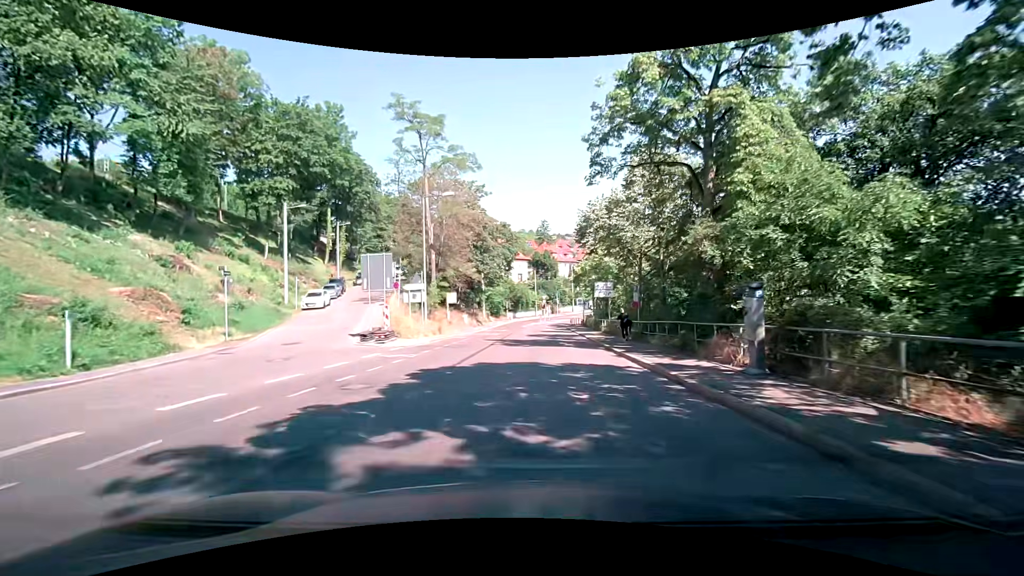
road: secondary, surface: asphalt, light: Day
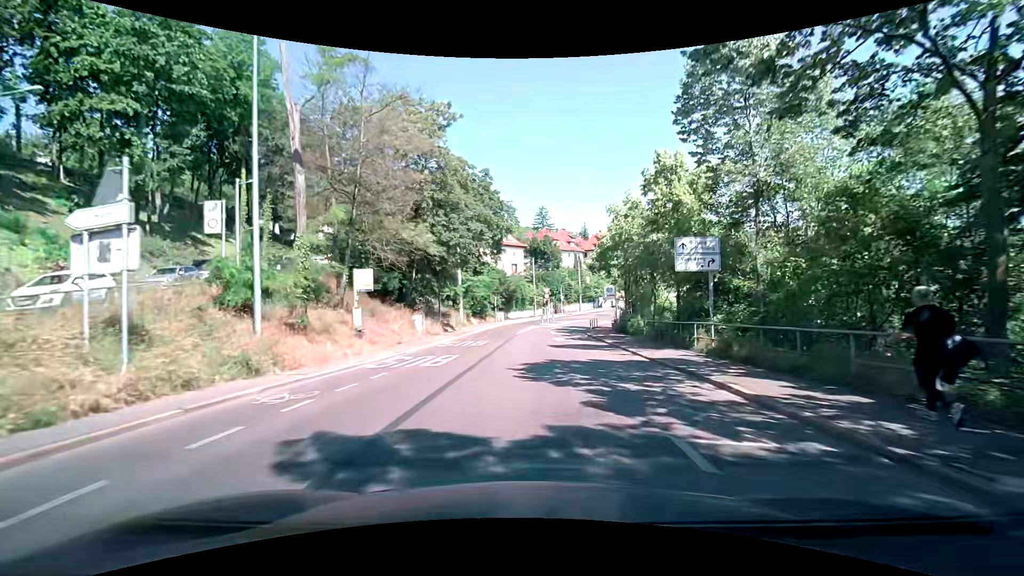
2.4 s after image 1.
(+0.1, +23.3) m; +1°
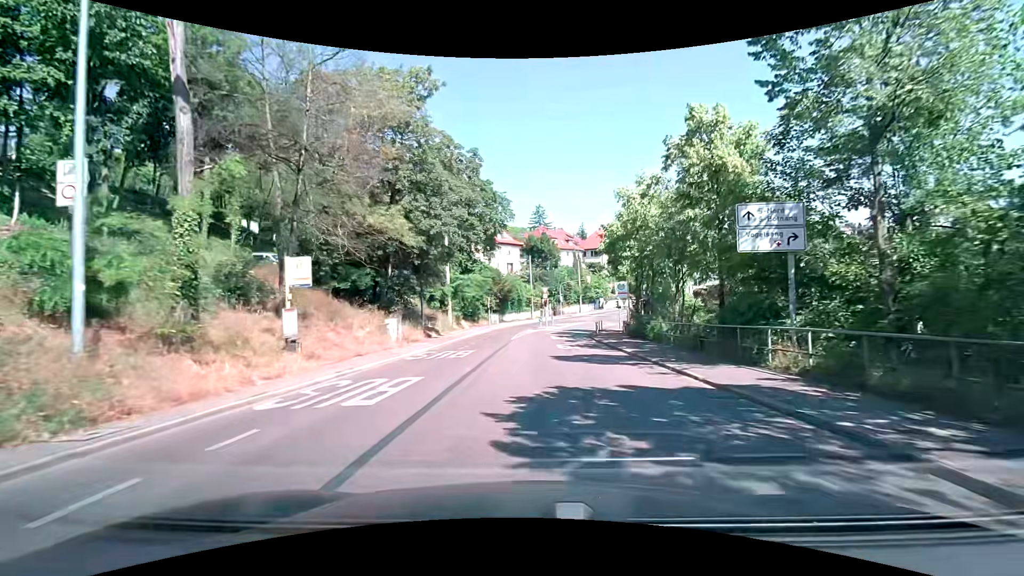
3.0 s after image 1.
(0.0, +5.7) m; 0°
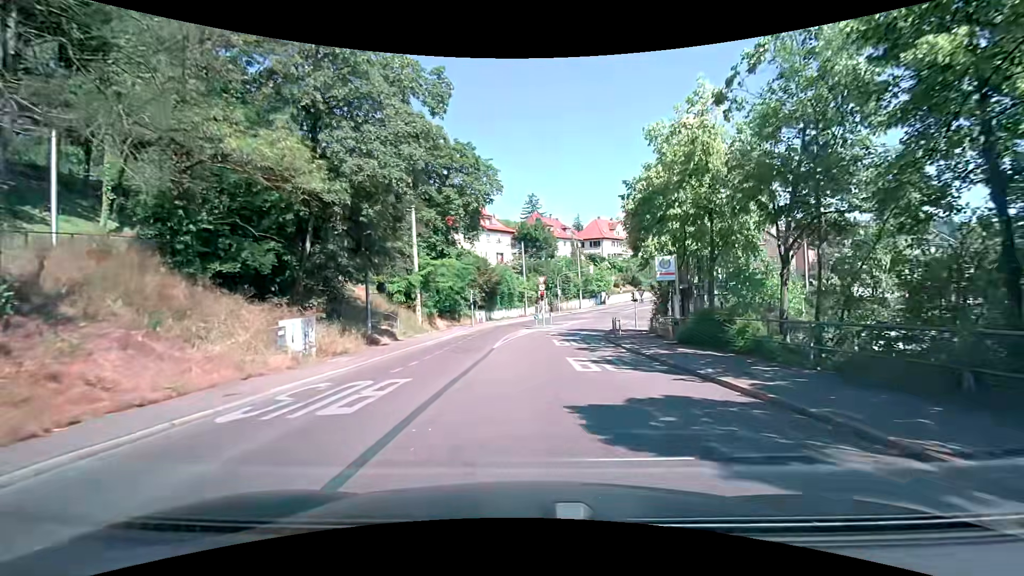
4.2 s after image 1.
(+0.1, +10.9) m; +2°
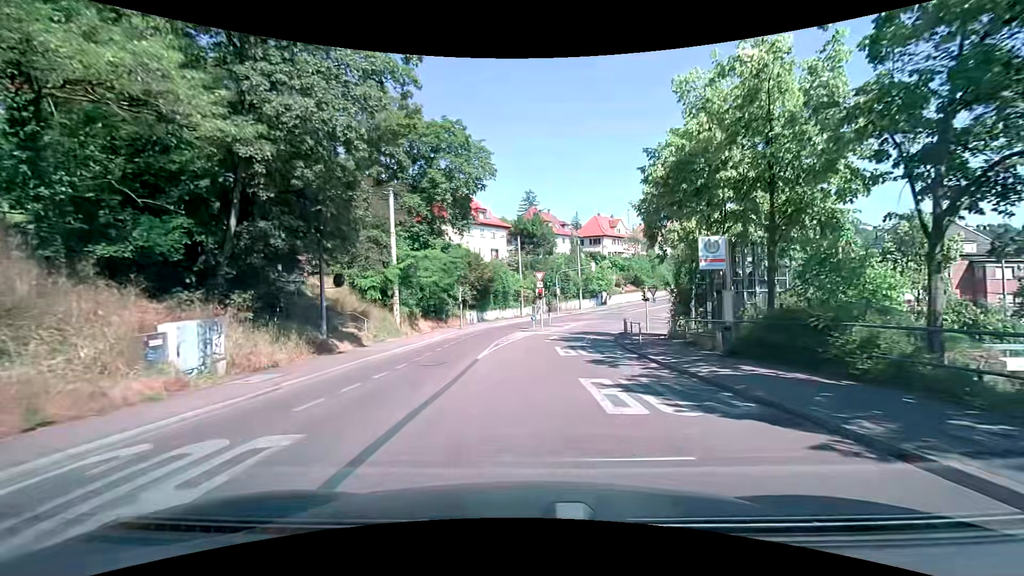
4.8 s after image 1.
(-0.1, +5.1) m; 0°
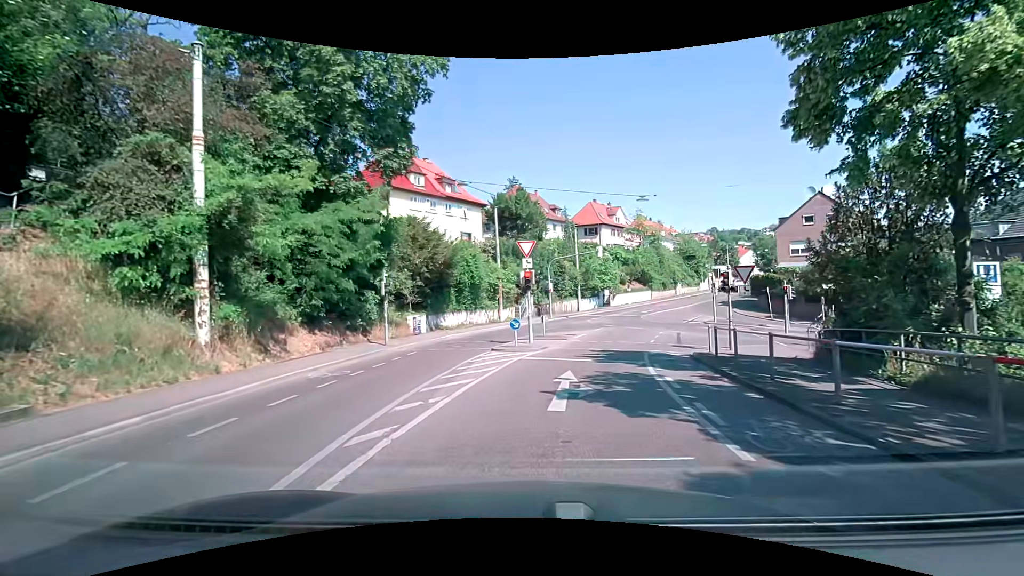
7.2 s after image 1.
(+0.1, +17.2) m; +1°
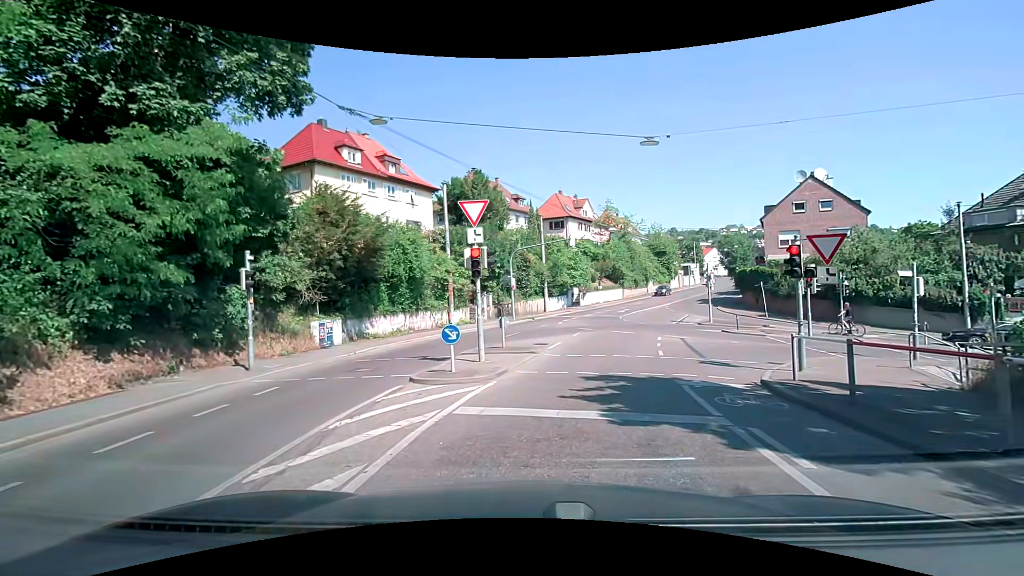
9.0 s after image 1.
(+0.2, +7.5) m; +3°
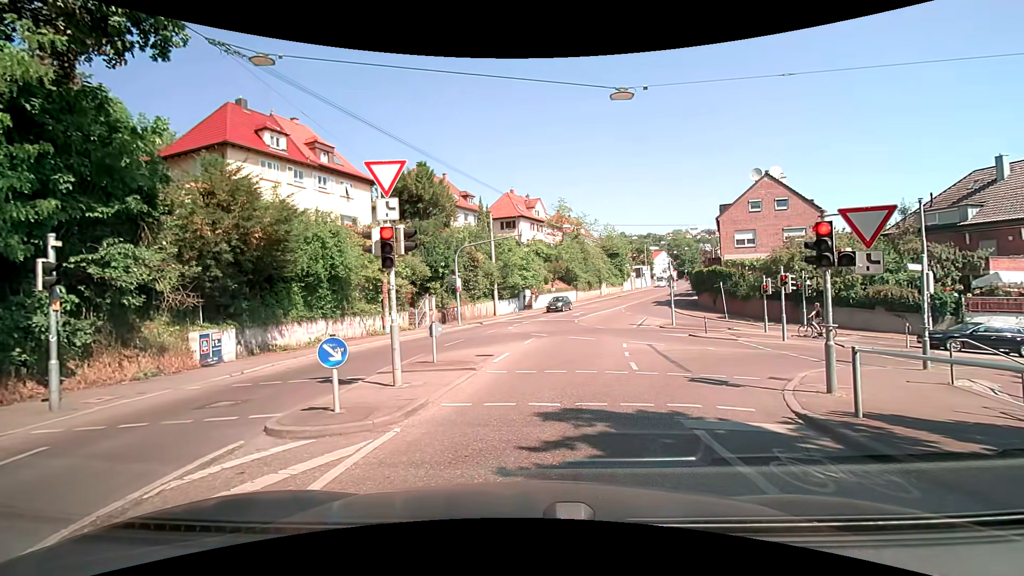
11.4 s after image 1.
(+0.2, +3.5) m; +5°
